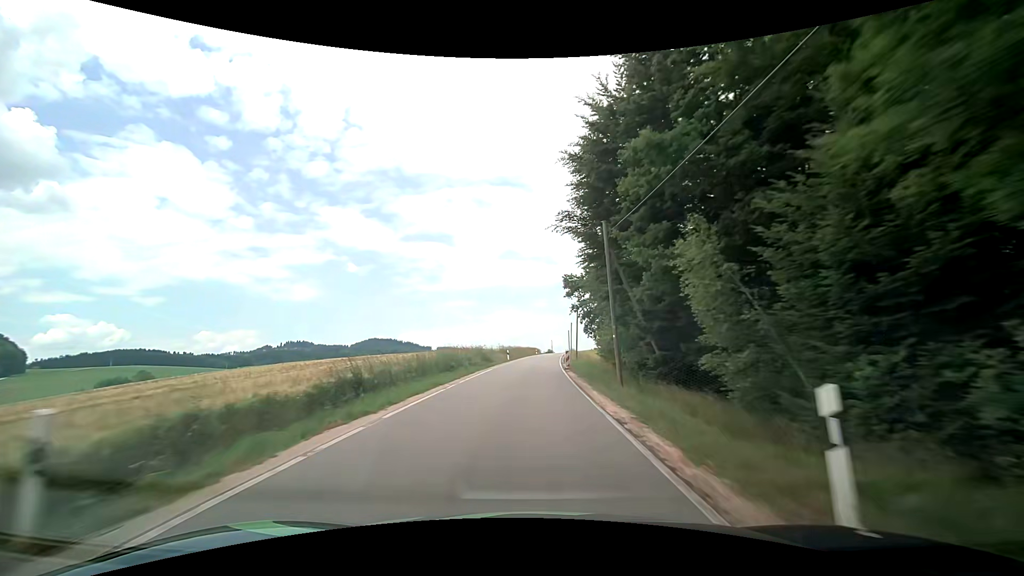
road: tertiary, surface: asphalt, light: Day
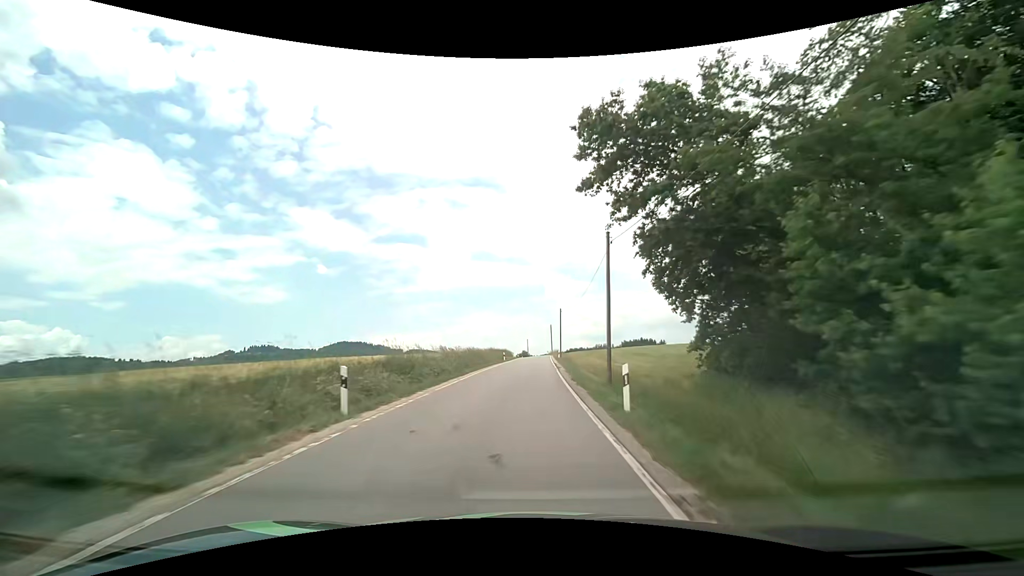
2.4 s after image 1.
(+0.9, +39.3) m; +3°
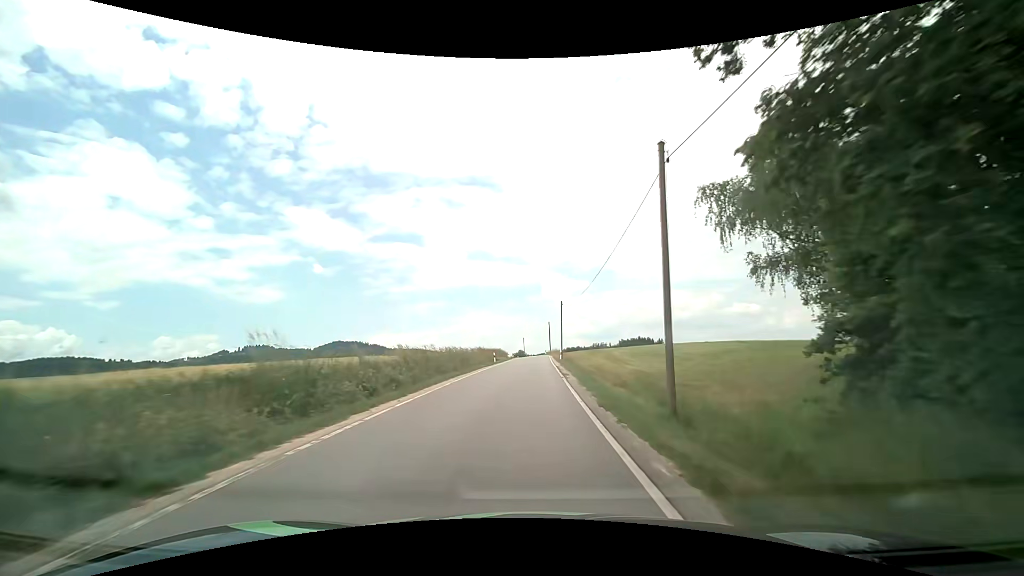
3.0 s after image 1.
(0.0, +9.7) m; 0°
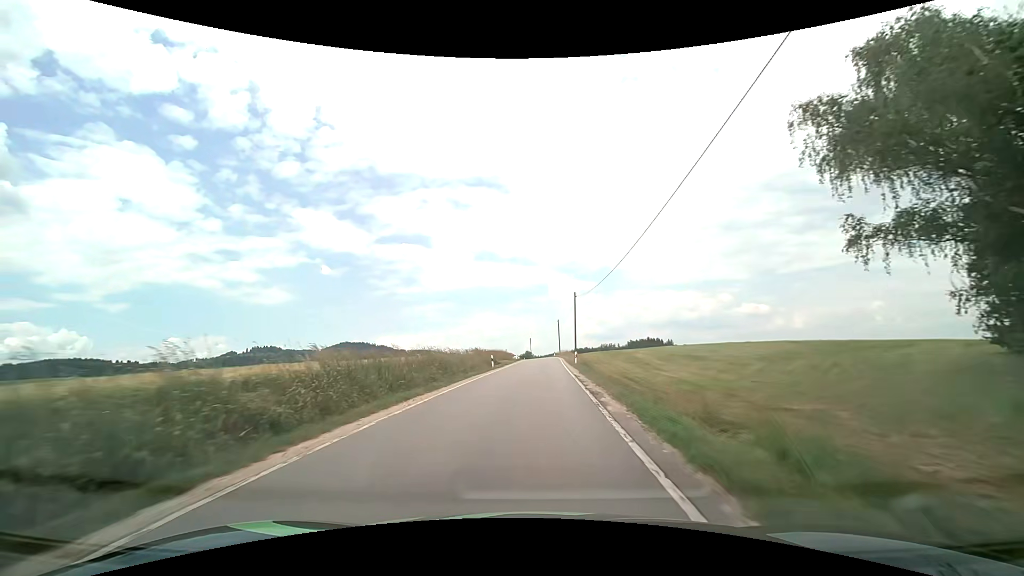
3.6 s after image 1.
(0.0, +9.6) m; 0°
